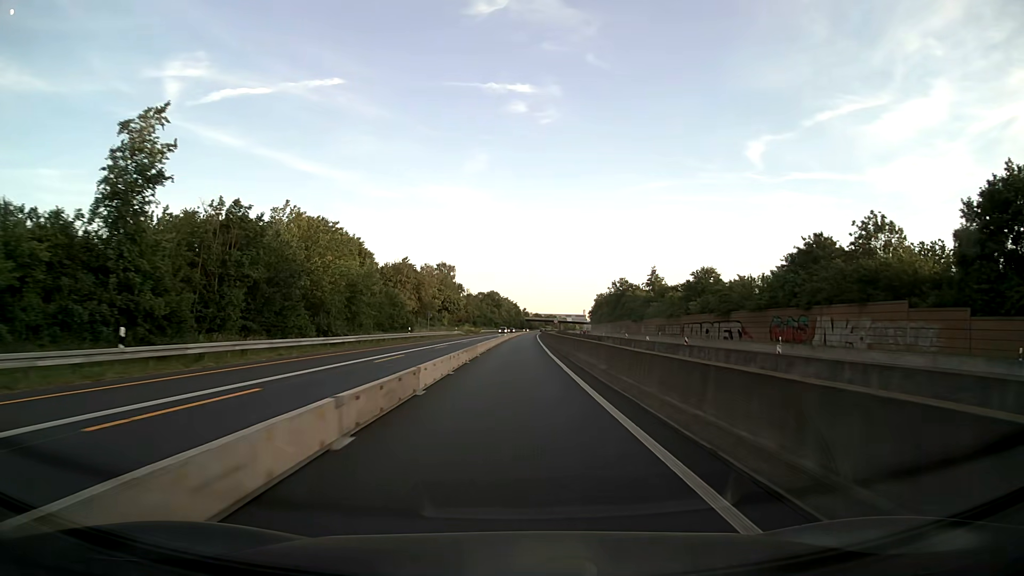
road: motorway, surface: asphalt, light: Day
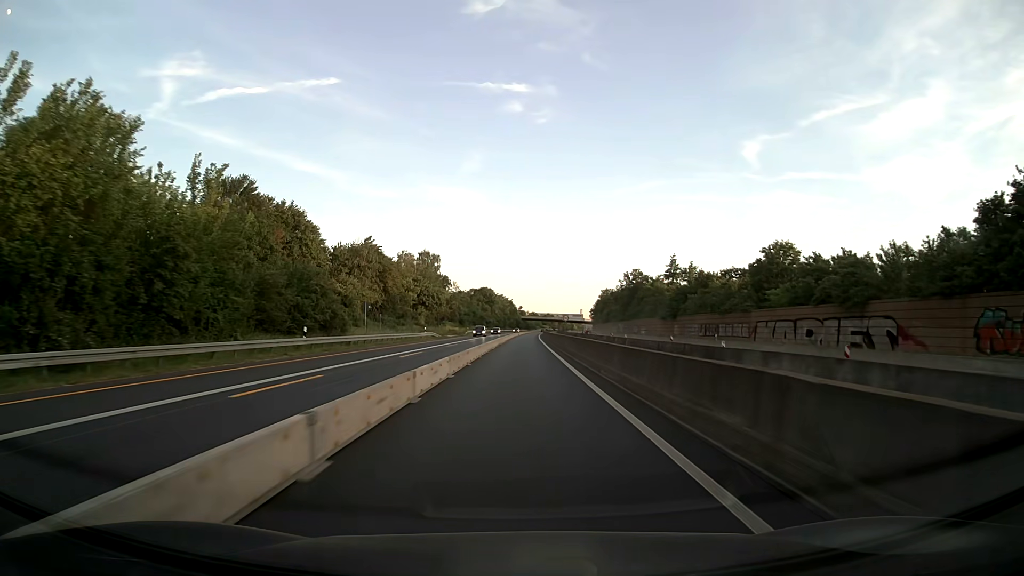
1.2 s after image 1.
(+0.1, +31.6) m; 0°
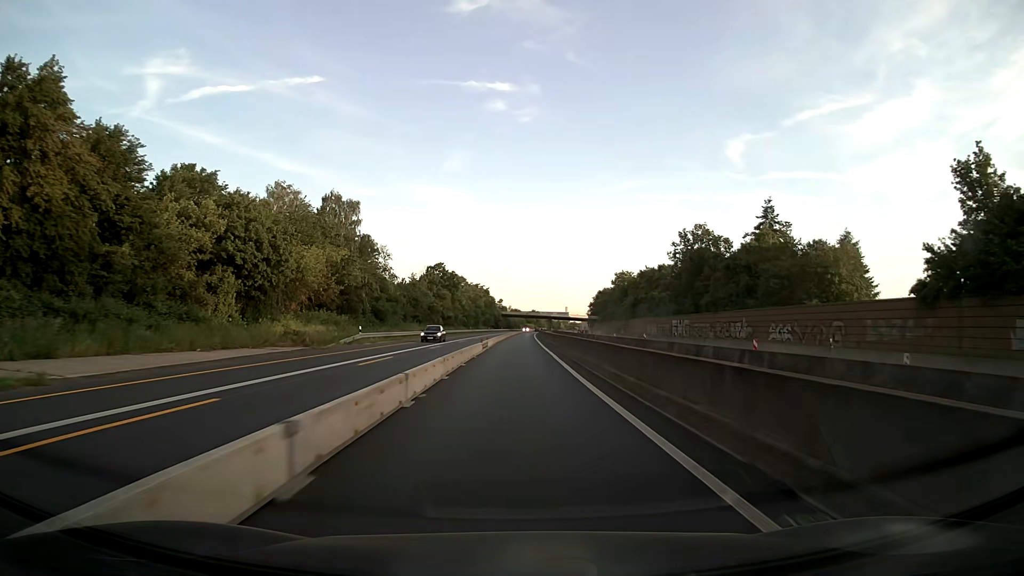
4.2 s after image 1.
(+1.1, +79.0) m; +2°
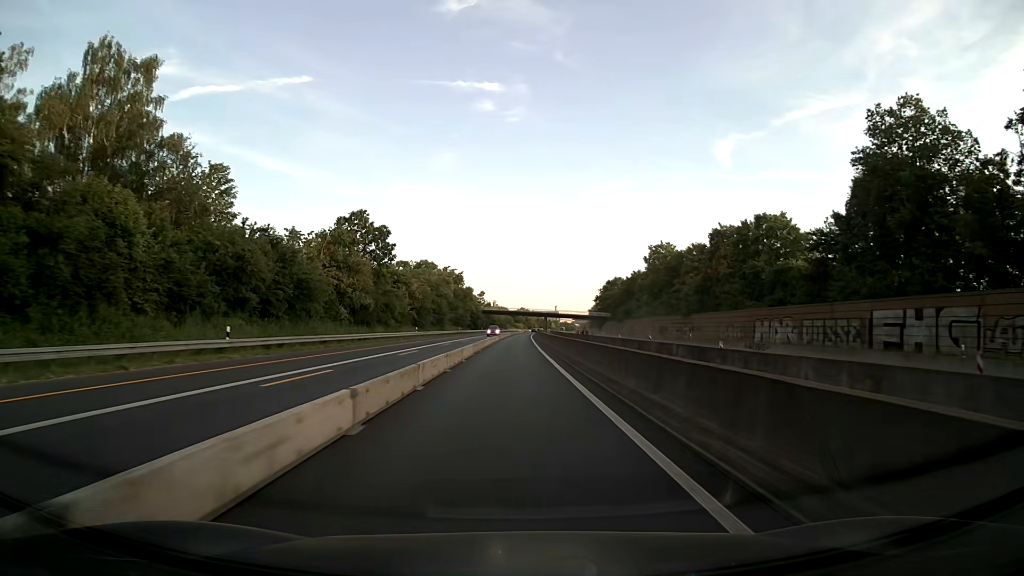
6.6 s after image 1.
(+0.7, +63.1) m; +1°
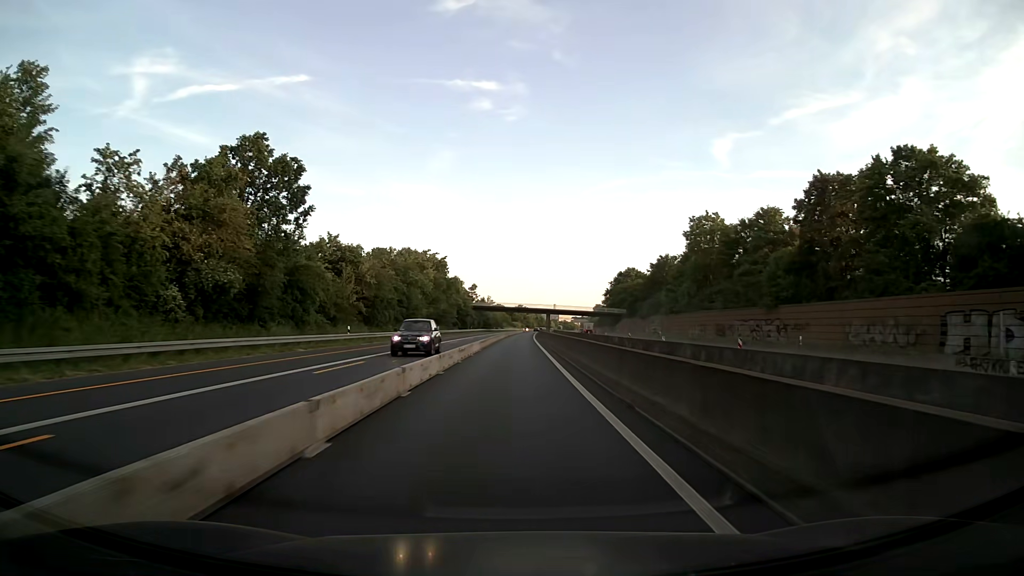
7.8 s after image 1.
(0.0, +31.6) m; 0°
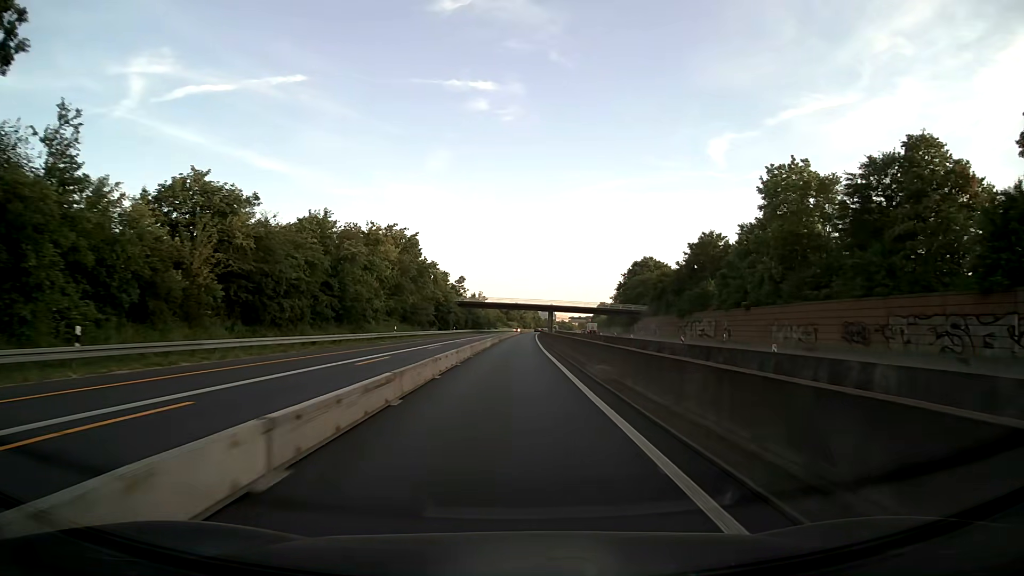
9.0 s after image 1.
(+0.1, +31.6) m; 0°
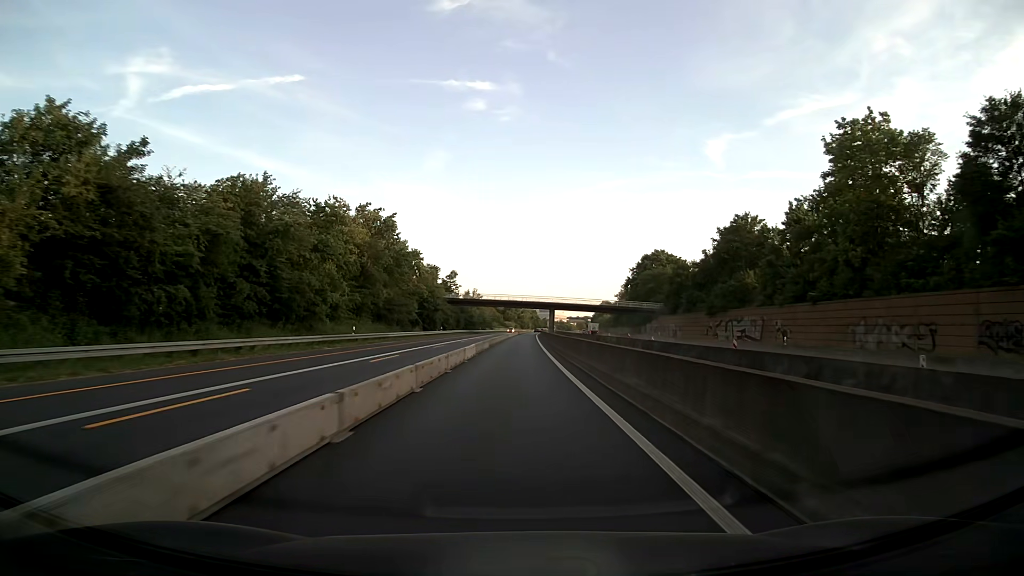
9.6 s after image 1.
(0.0, +15.8) m; 0°
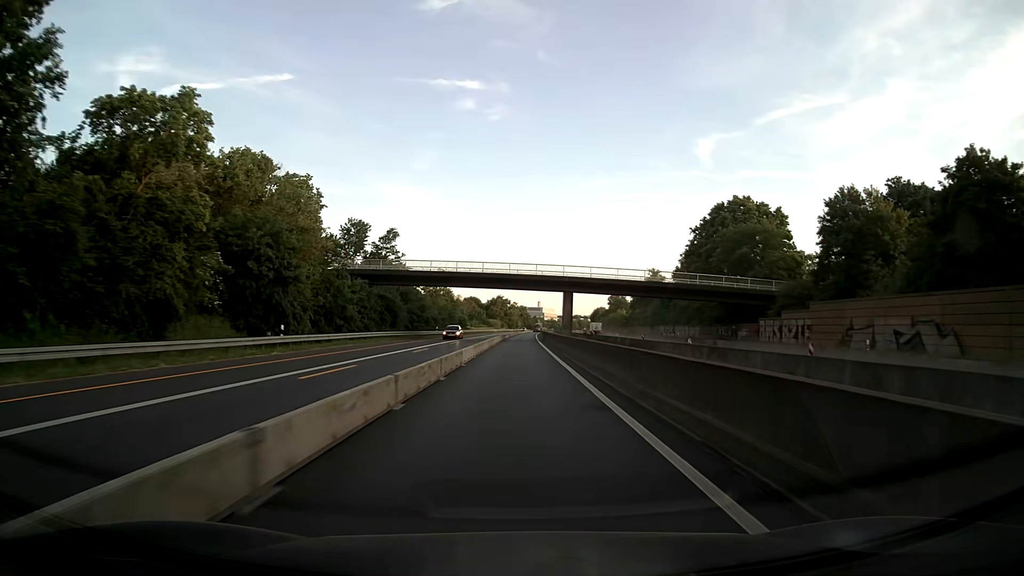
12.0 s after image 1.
(+0.6, +63.2) m; +1°
(0, +10) (0, +20) (0, +30) (0, +40) (0, +50) (+1, +60) (+1, +70) (+1, +80) (+1, +90) (+2, +100) m
